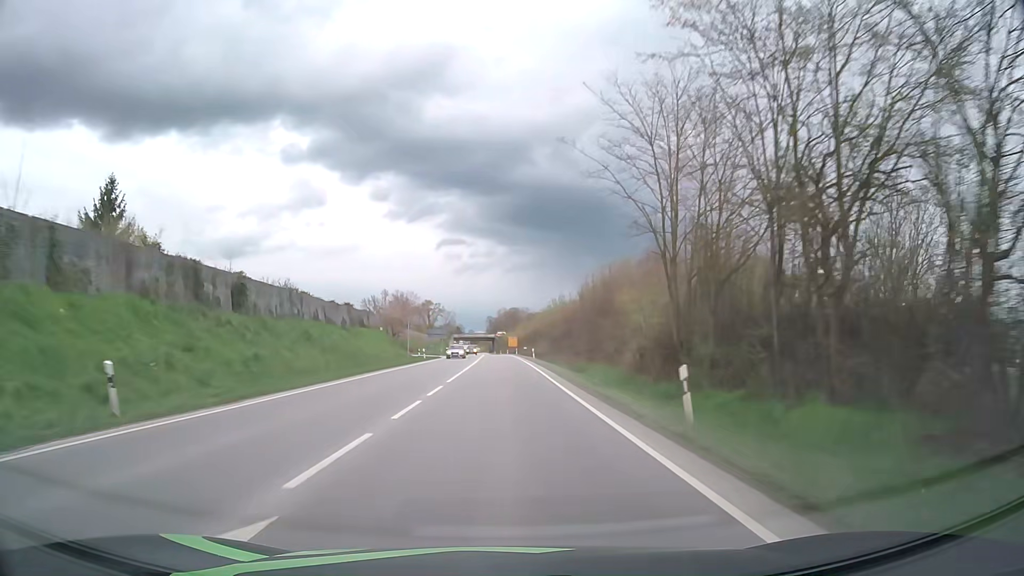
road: primary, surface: asphalt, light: Day
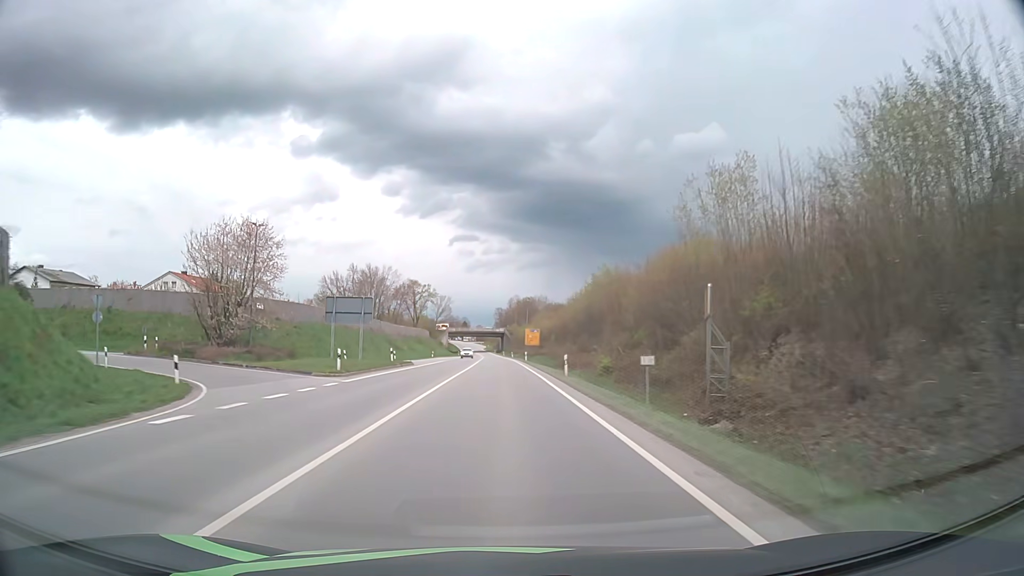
(-0.3, +70.4) m; -1°
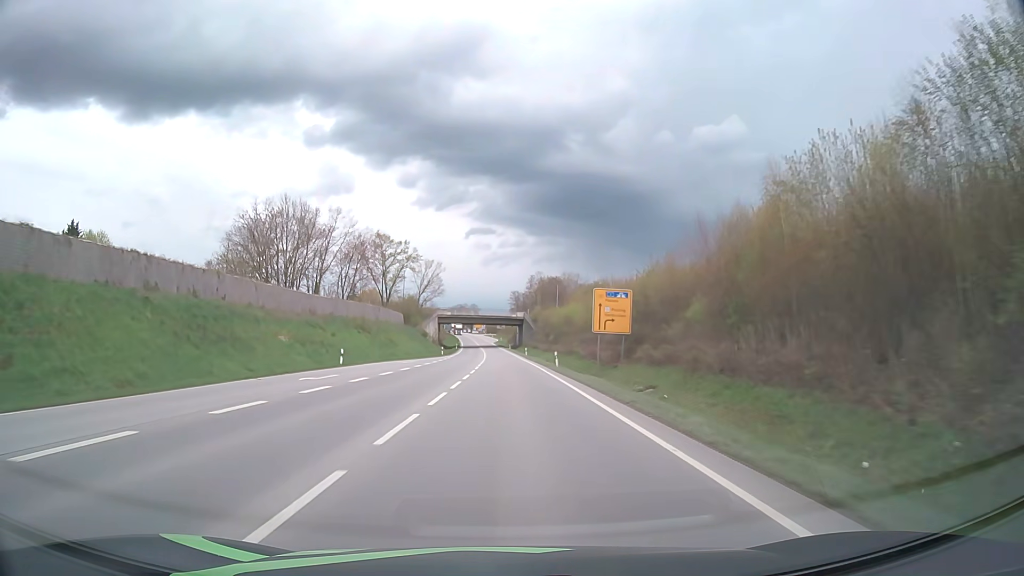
(-0.9, +70.9) m; -1°
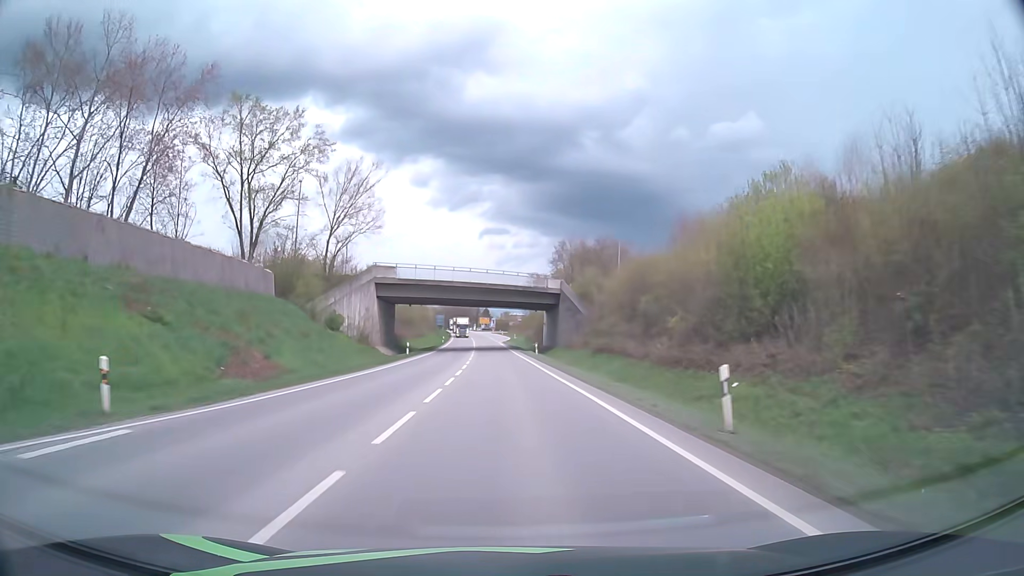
(-0.5, +71.8) m; -1°
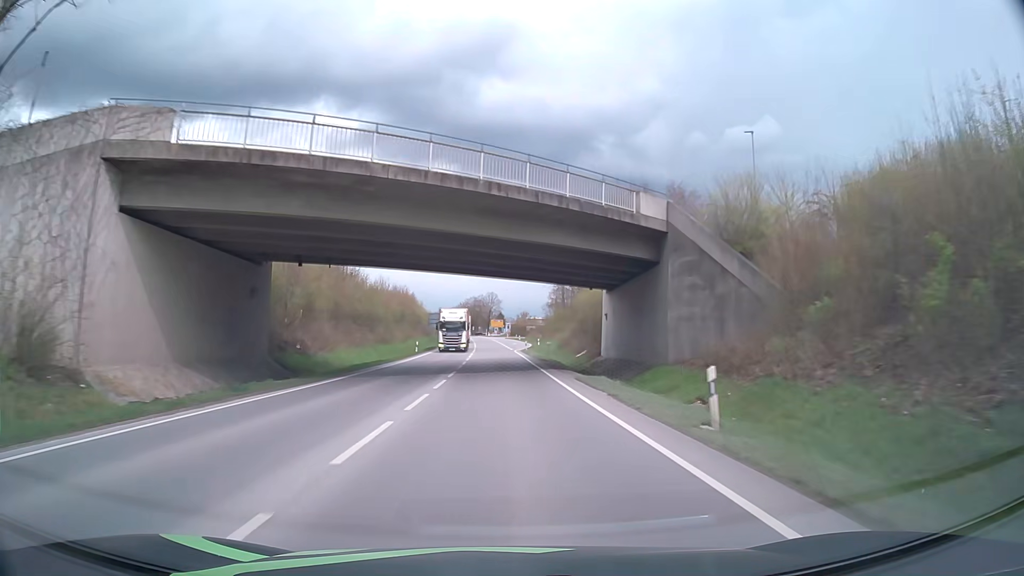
(-0.5, +43.4) m; -1°
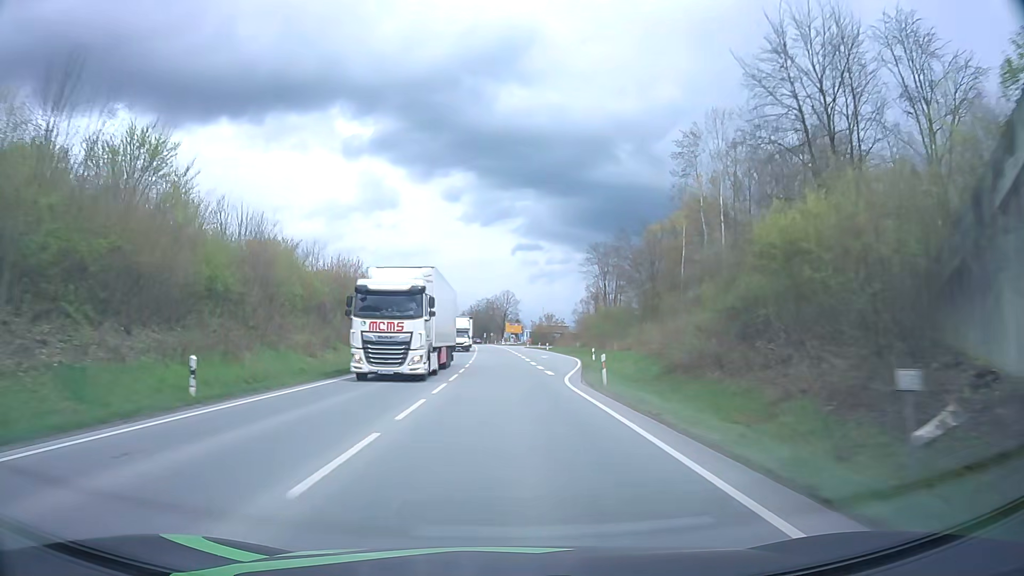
(-0.5, +43.3) m; 0°
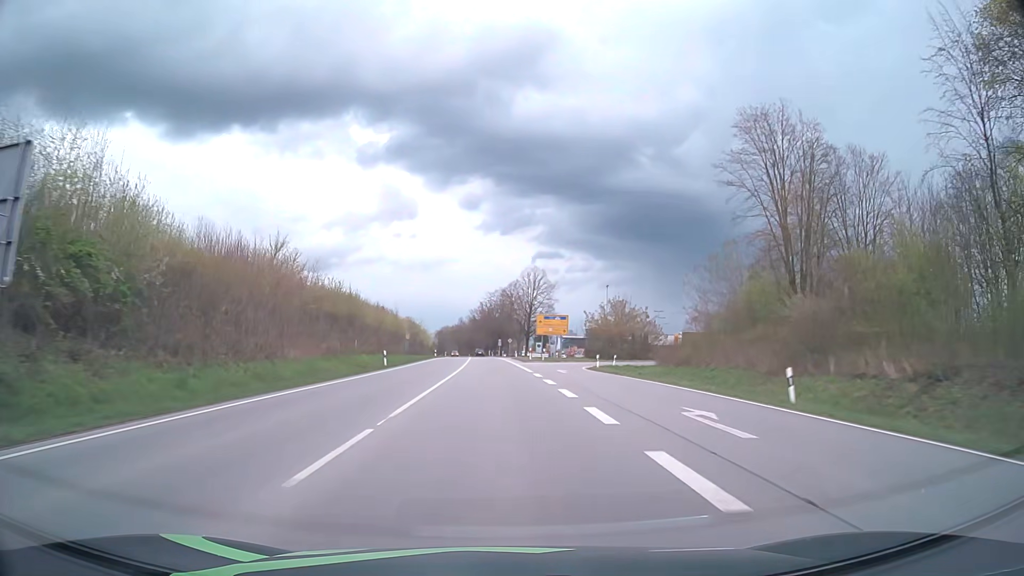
(-2.6, +71.2) m; -3°
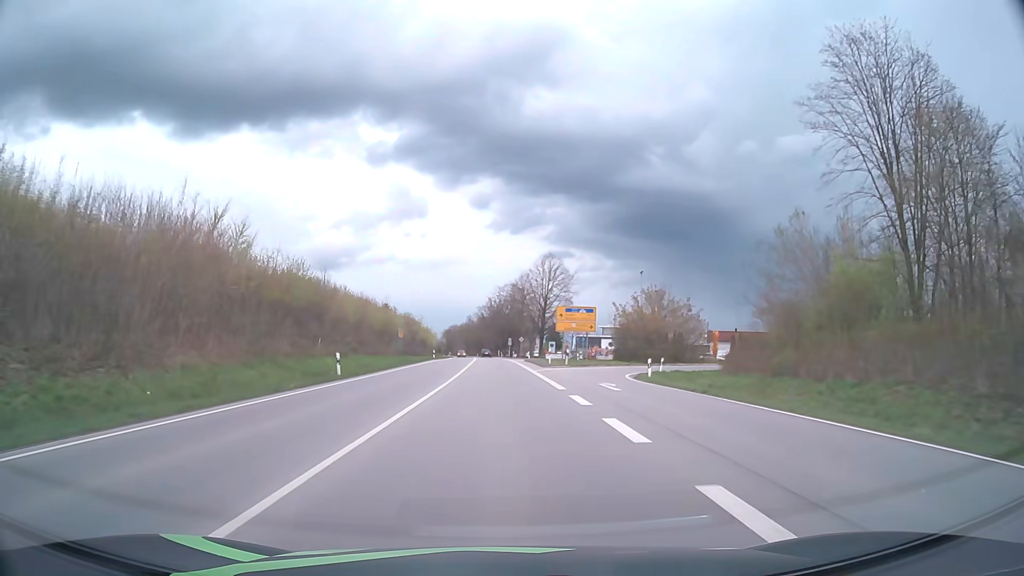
(-0.1, +14.0) m; -1°
(0, +10) (0, +20) (0, +30) (-1, +40) (-1, +50) (-1, +60) (-1, +70) (-2, +80) (-2, +90) (-2, +100) m
